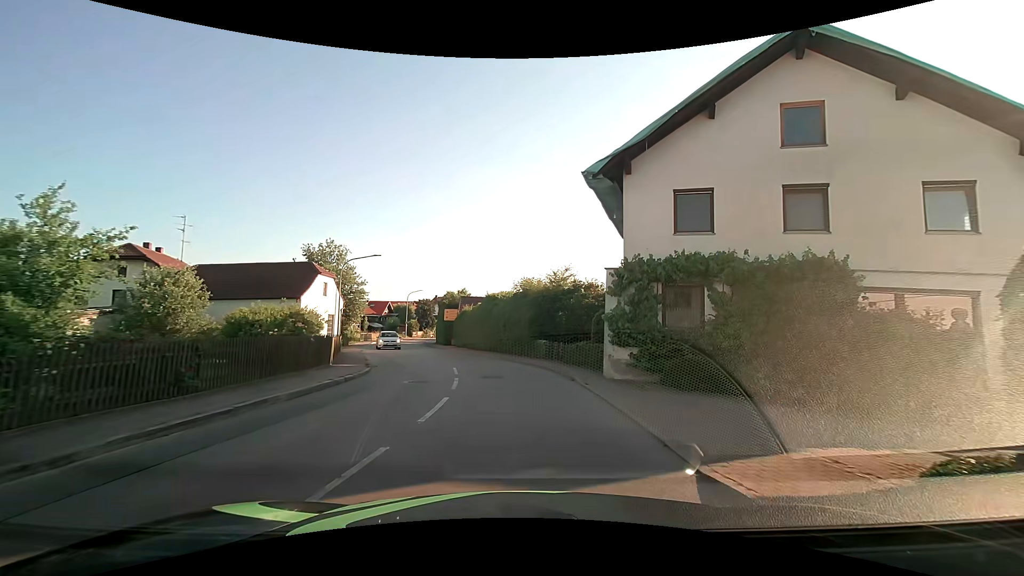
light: Day
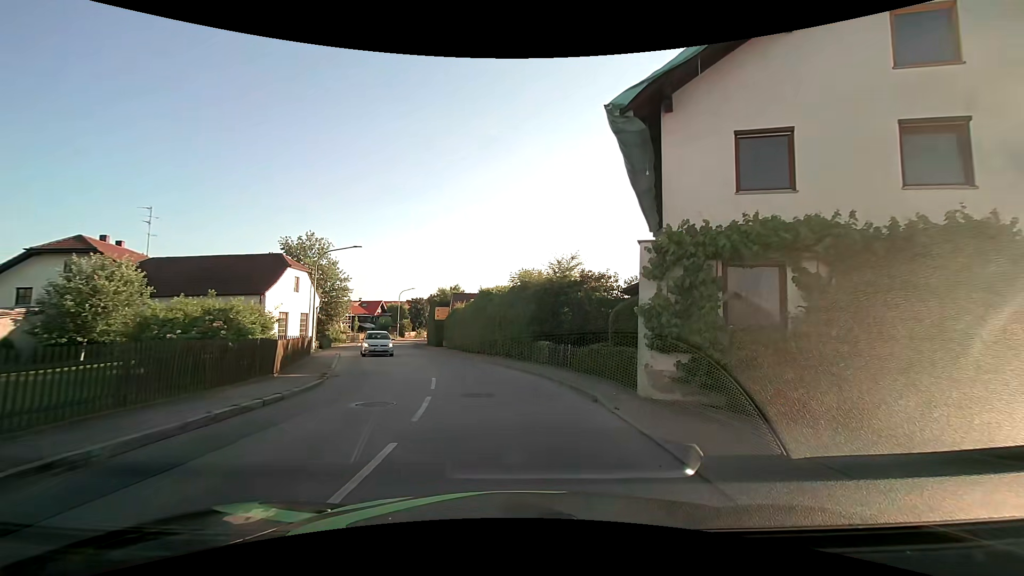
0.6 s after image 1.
(0.0, +4.5) m; 0°
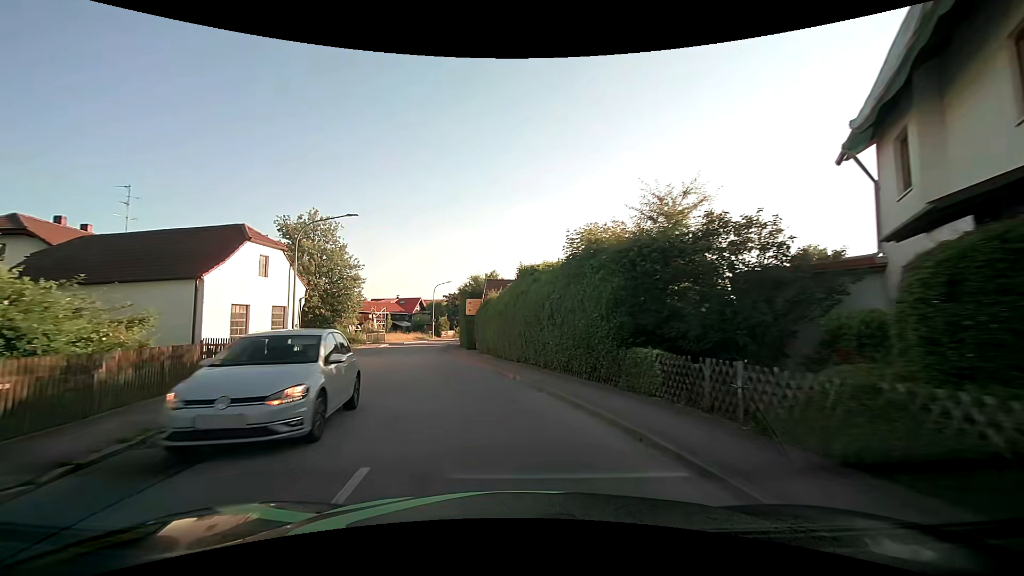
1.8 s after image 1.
(-0.4, +10.6) m; -6°
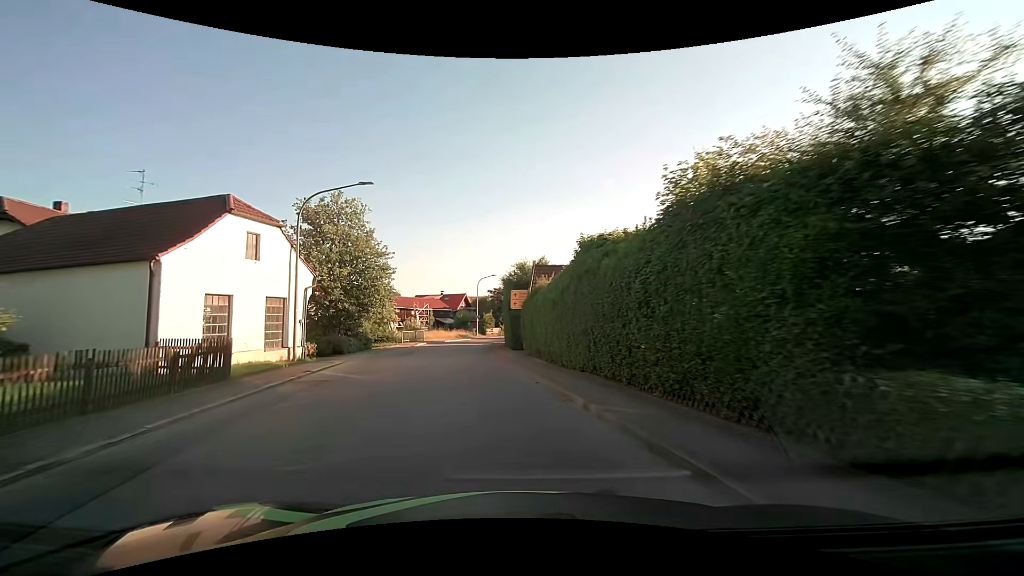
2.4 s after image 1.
(-0.2, +5.9) m; -4°
